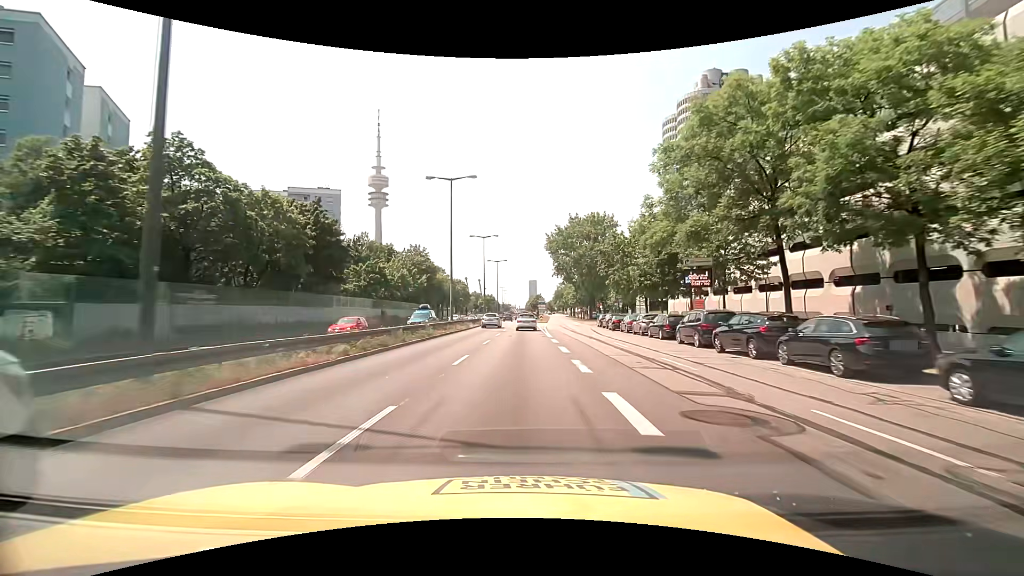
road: trunk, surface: asphalt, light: Day
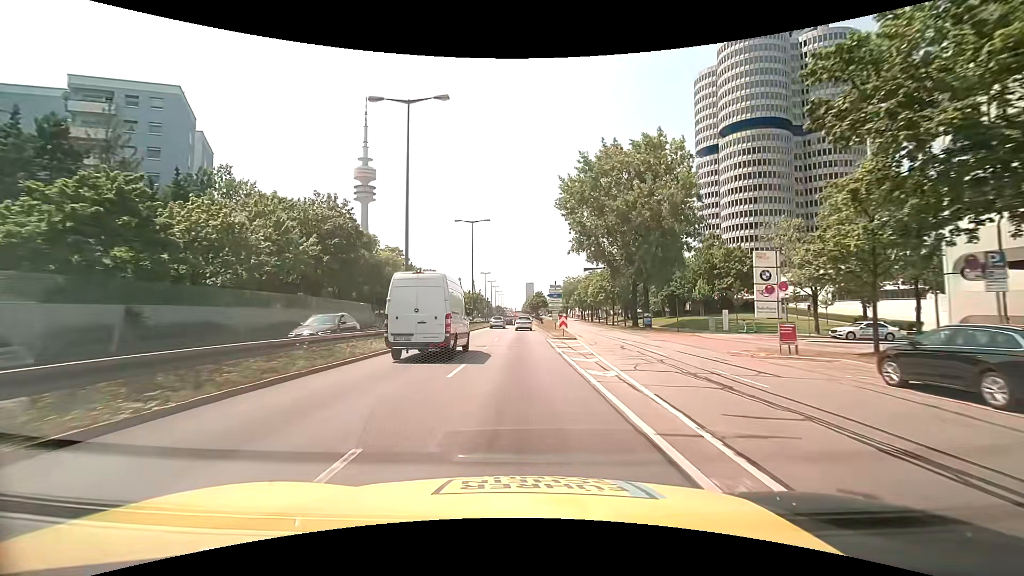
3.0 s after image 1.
(-0.1, +47.3) m; 0°
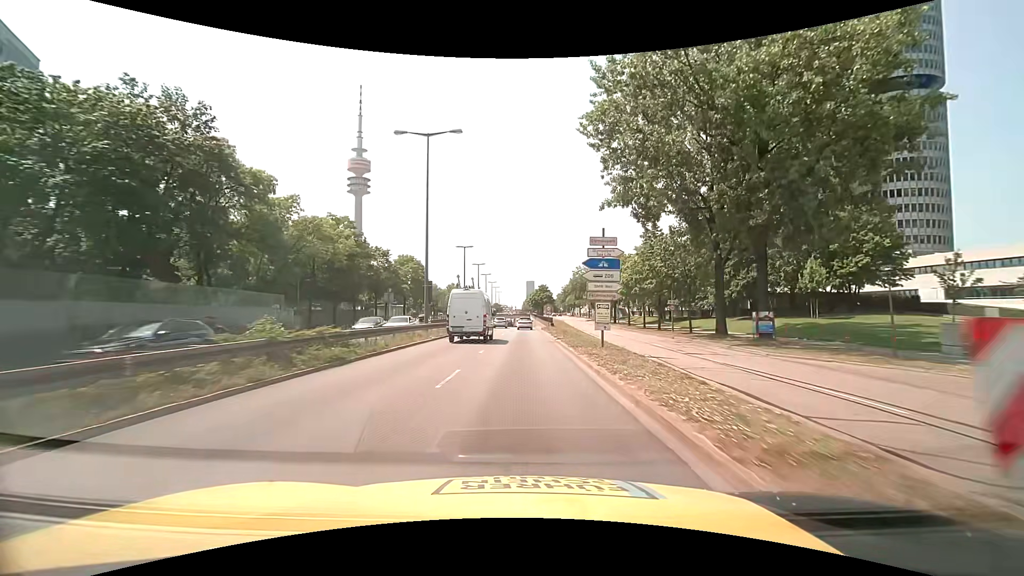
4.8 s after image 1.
(0.0, +28.4) m; 0°
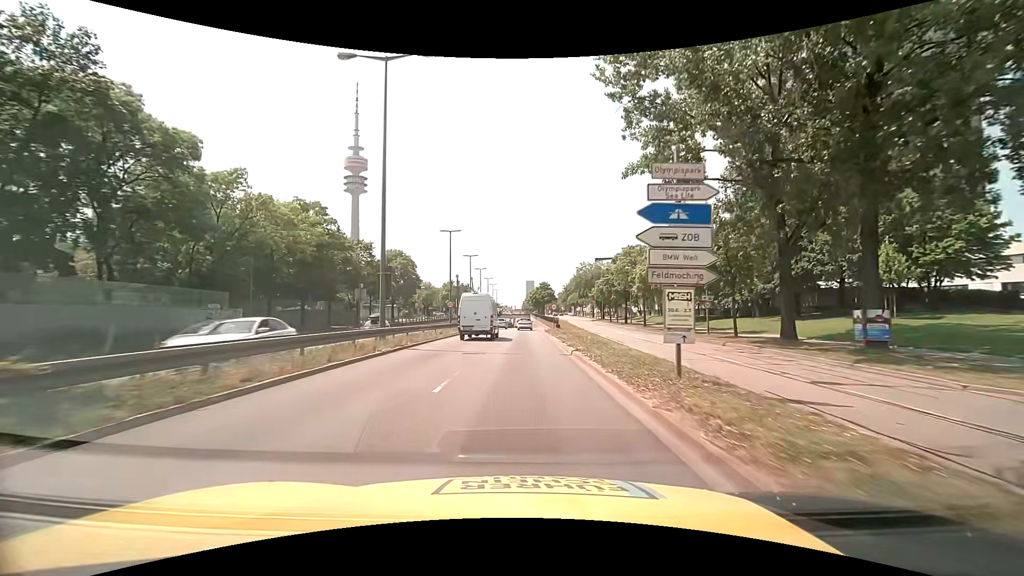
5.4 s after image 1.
(0.0, +9.4) m; 0°
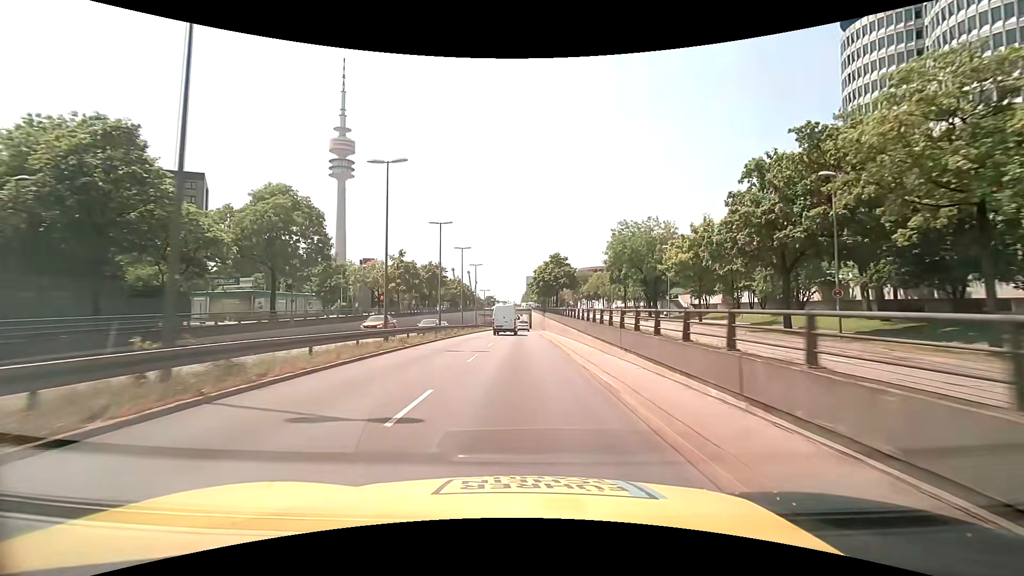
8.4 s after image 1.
(0.0, +47.3) m; 0°
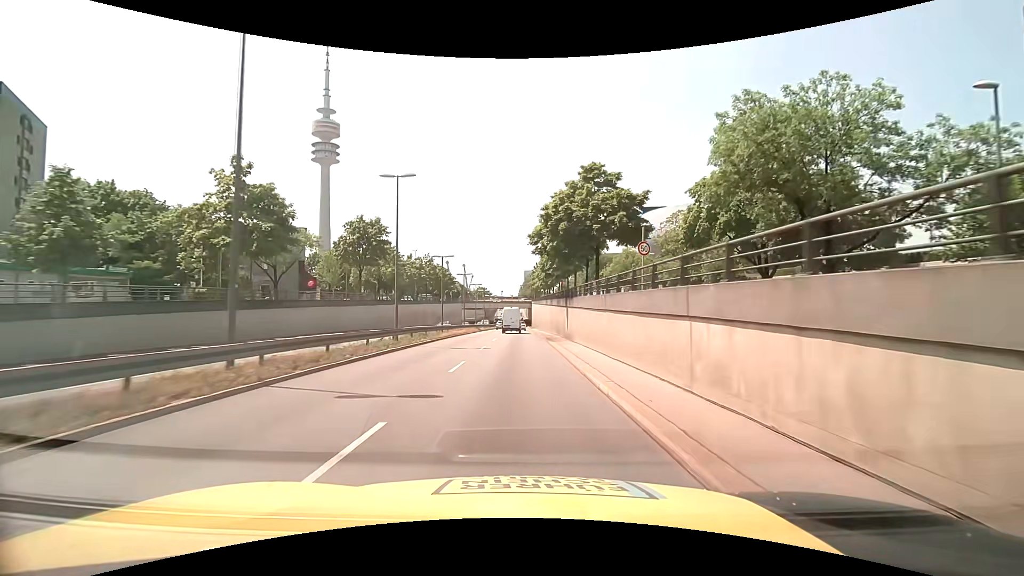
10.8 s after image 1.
(+0.1, +38.6) m; 0°
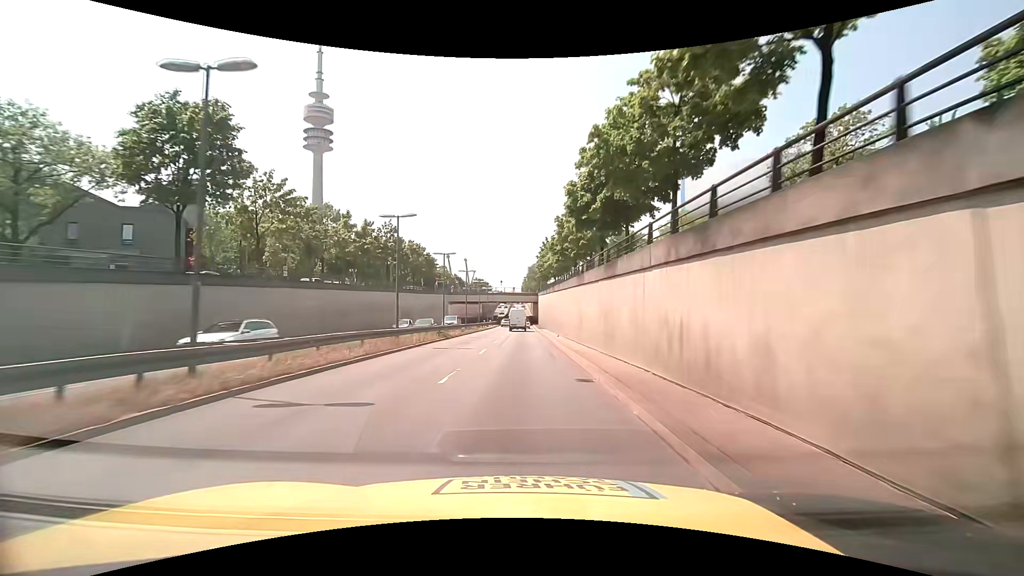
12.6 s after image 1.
(-0.1, +29.4) m; 0°
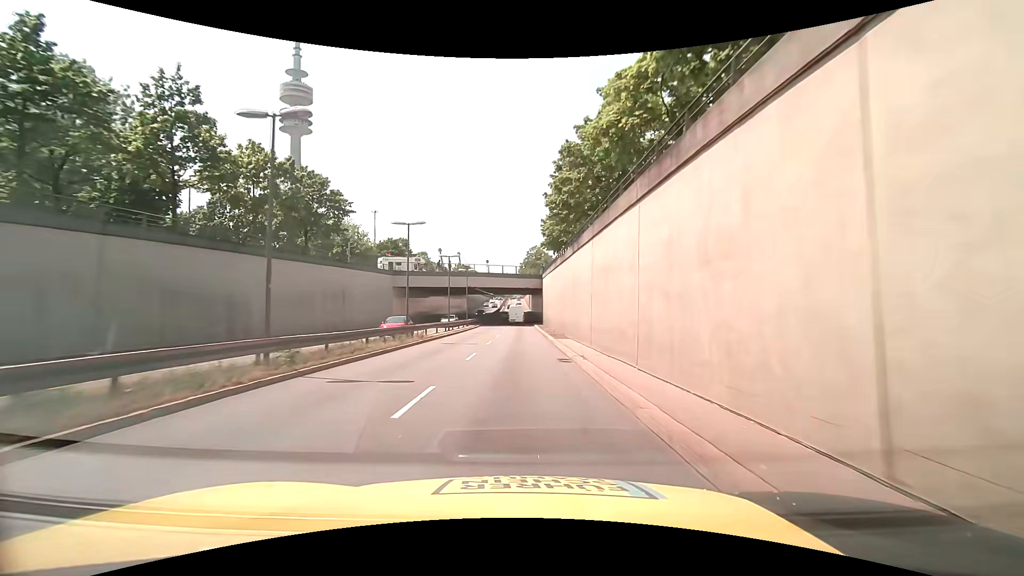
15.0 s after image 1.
(+0.1, +39.3) m; 0°
(0, +10) (0, +20) (0, +30) (0, +40) (0, +50) (0, +60) (0, +70) (0, +80) (0, +90) (+1, +100) m
